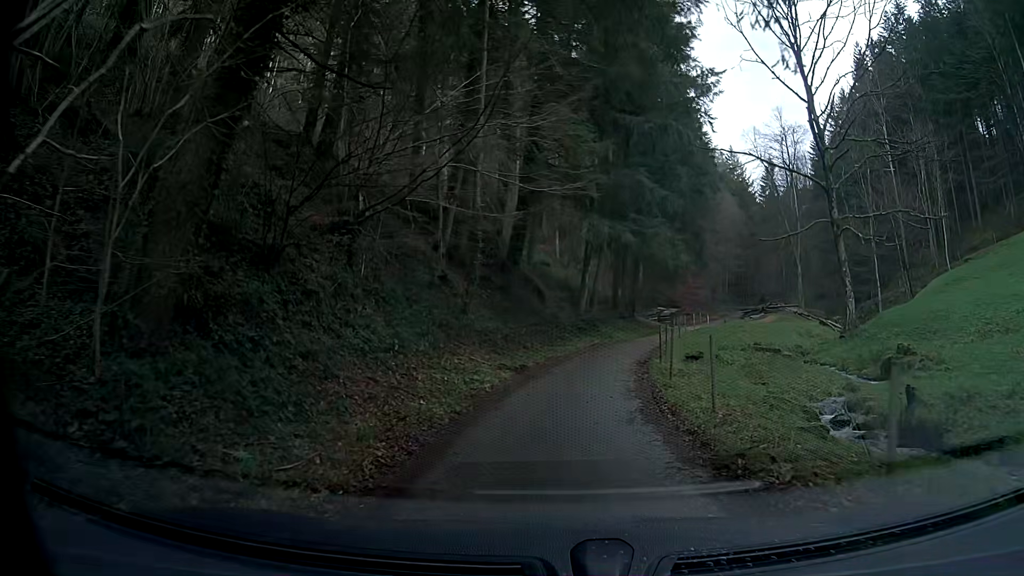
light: Day
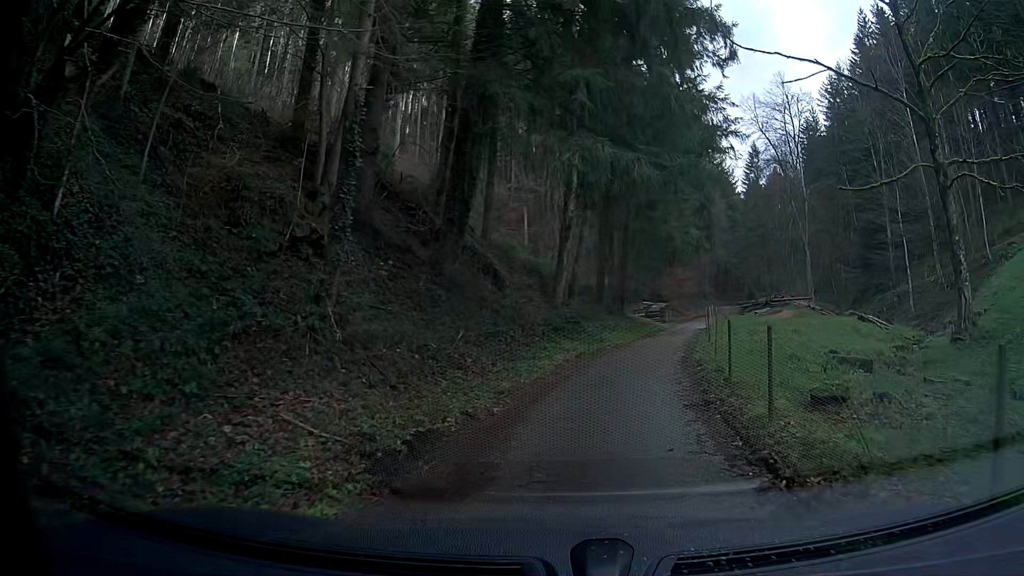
(+0.1, +11.3) m; +2°
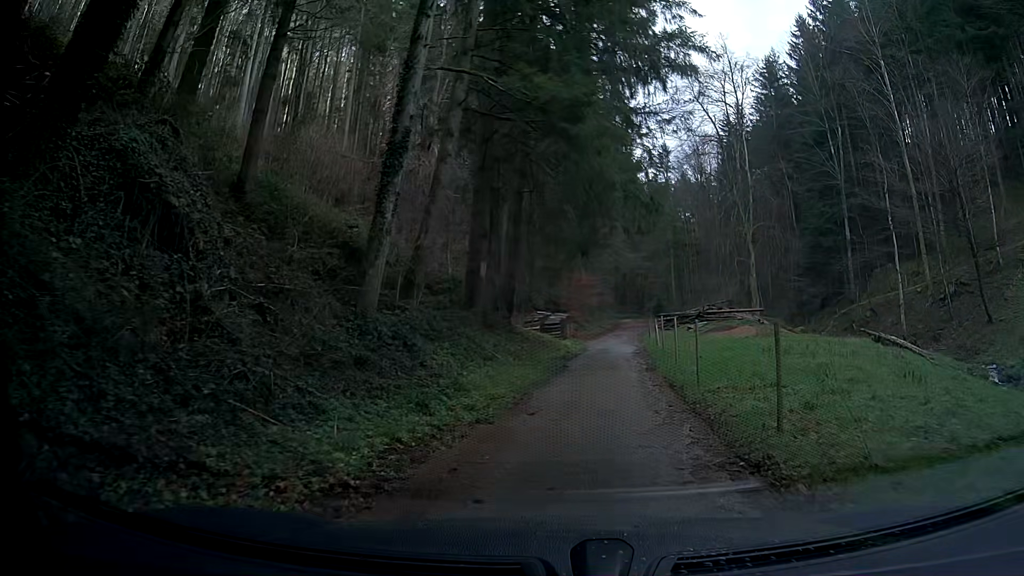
(+0.8, +14.8) m; +6°
